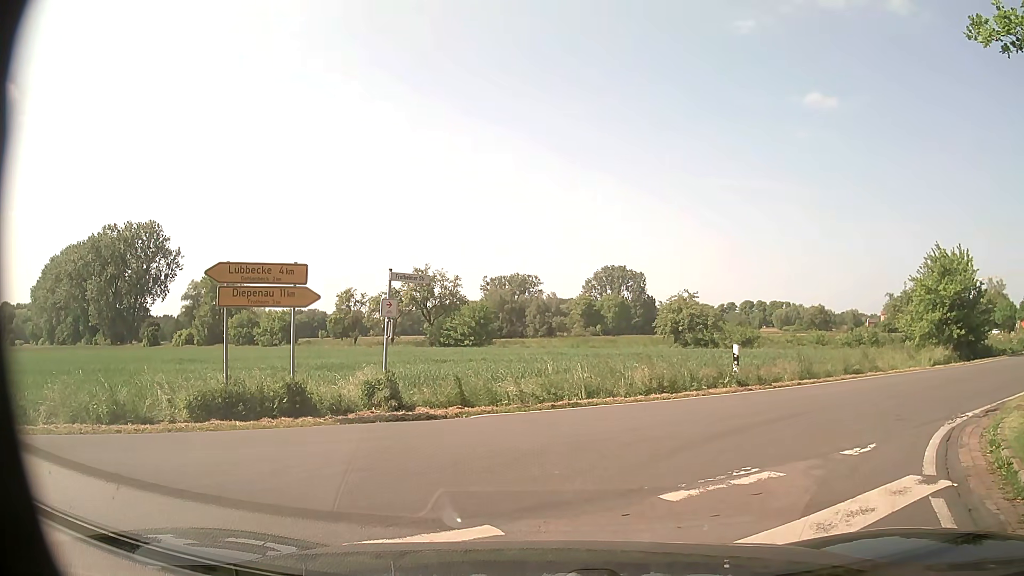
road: tertiary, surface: asphalt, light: Day
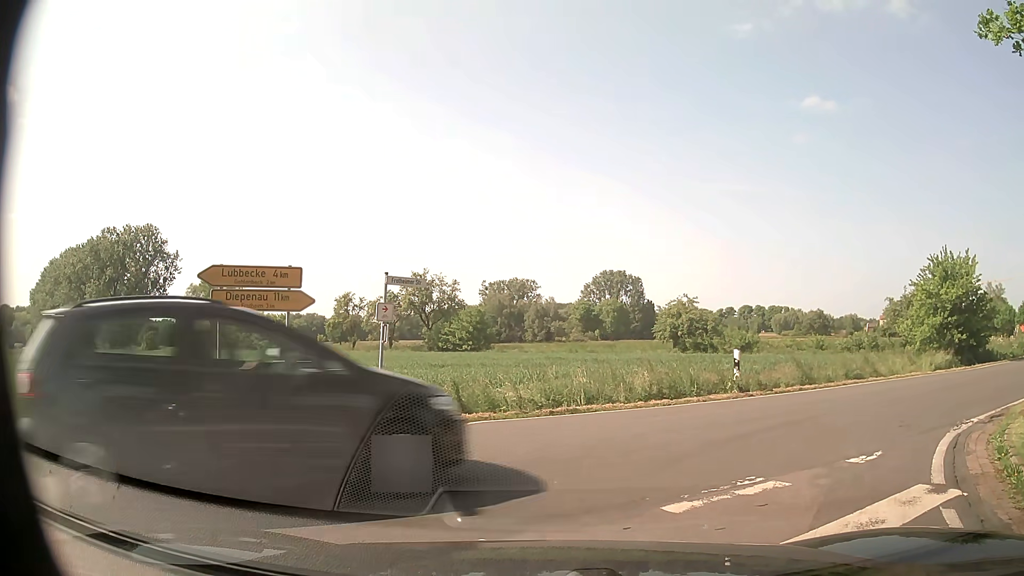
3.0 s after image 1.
(0.0, +0.3) m; 0°
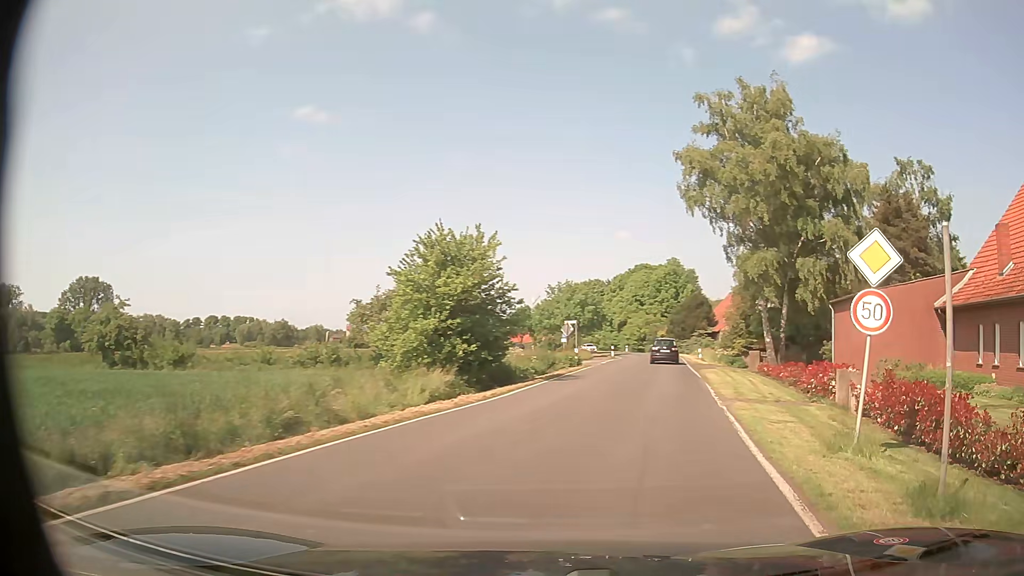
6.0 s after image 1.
(+3.7, +11.1) m; +43°
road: secondary
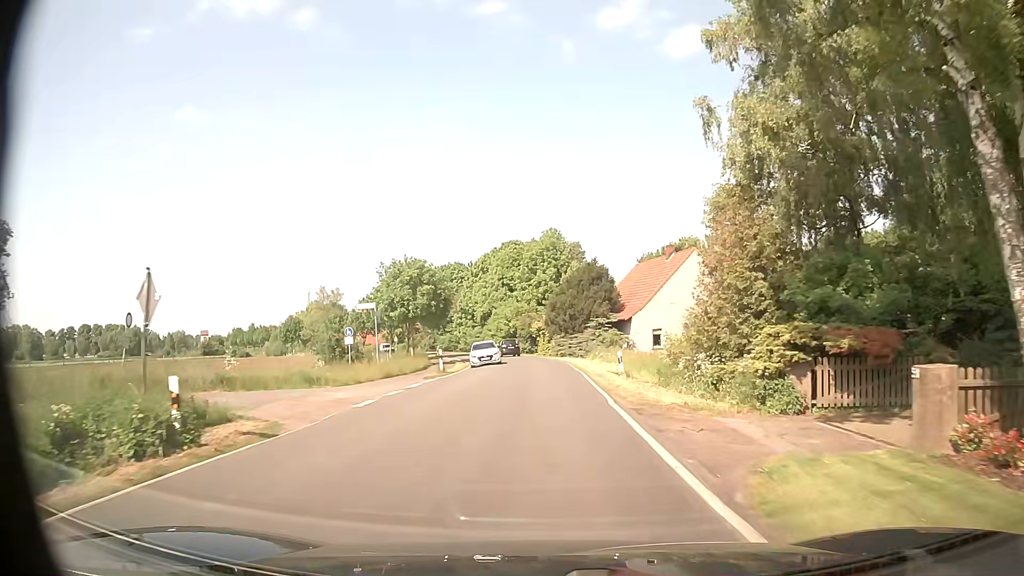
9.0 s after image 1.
(+5.4, +30.0) m; +11°
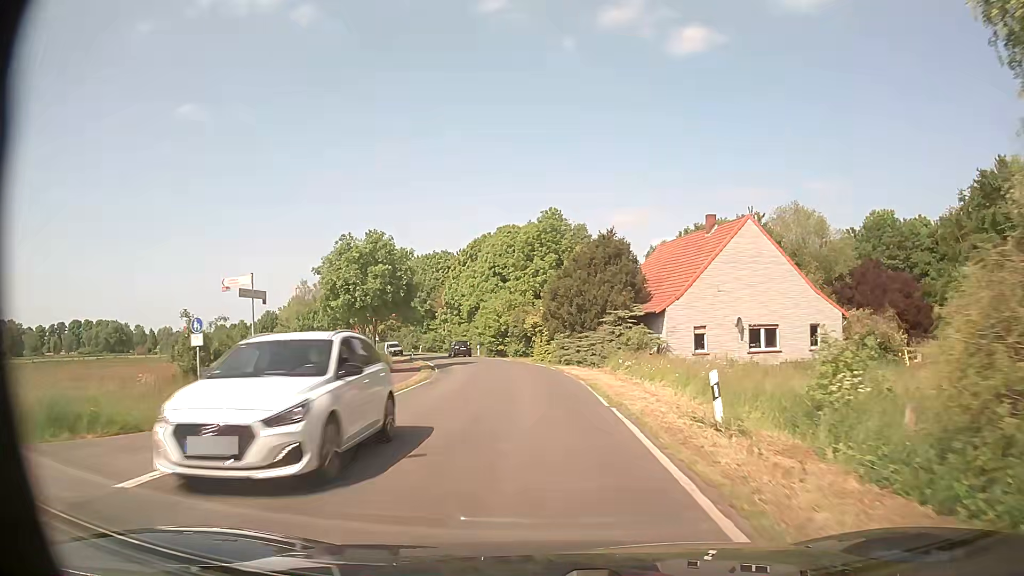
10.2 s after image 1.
(0.0, +14.8) m; 0°
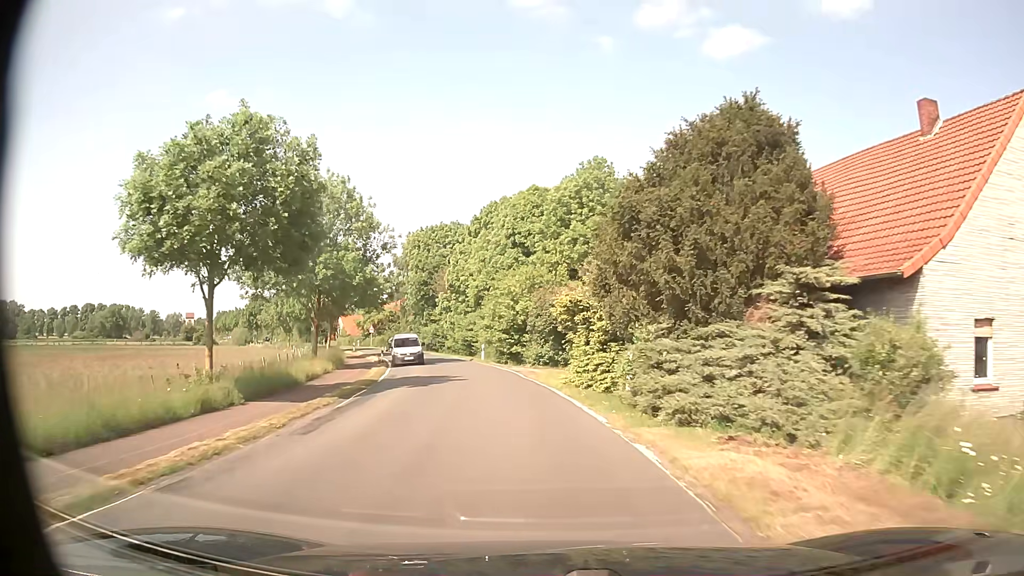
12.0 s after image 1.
(-0.6, +23.2) m; -3°
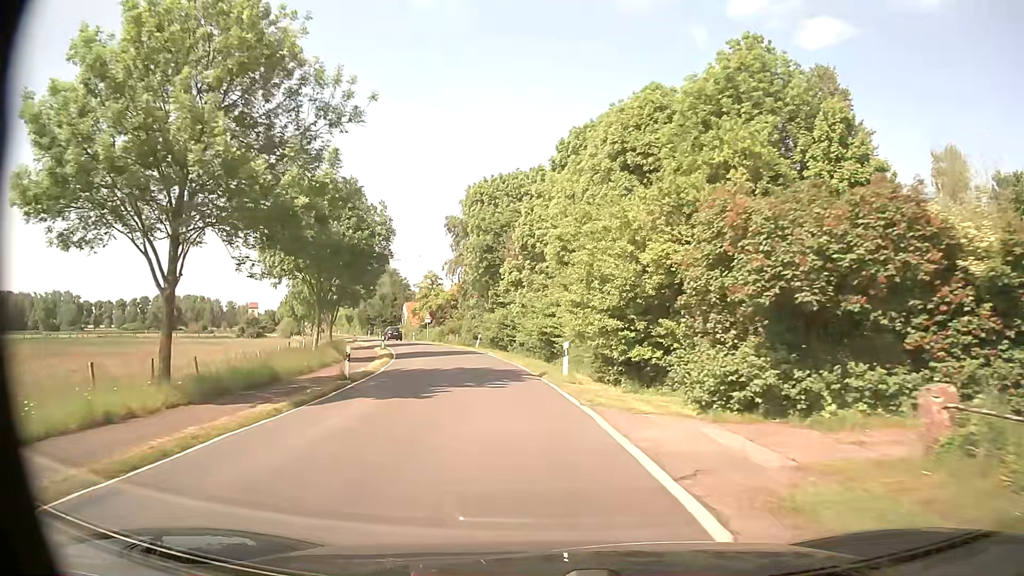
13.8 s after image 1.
(-1.4, +24.1) m; -7°
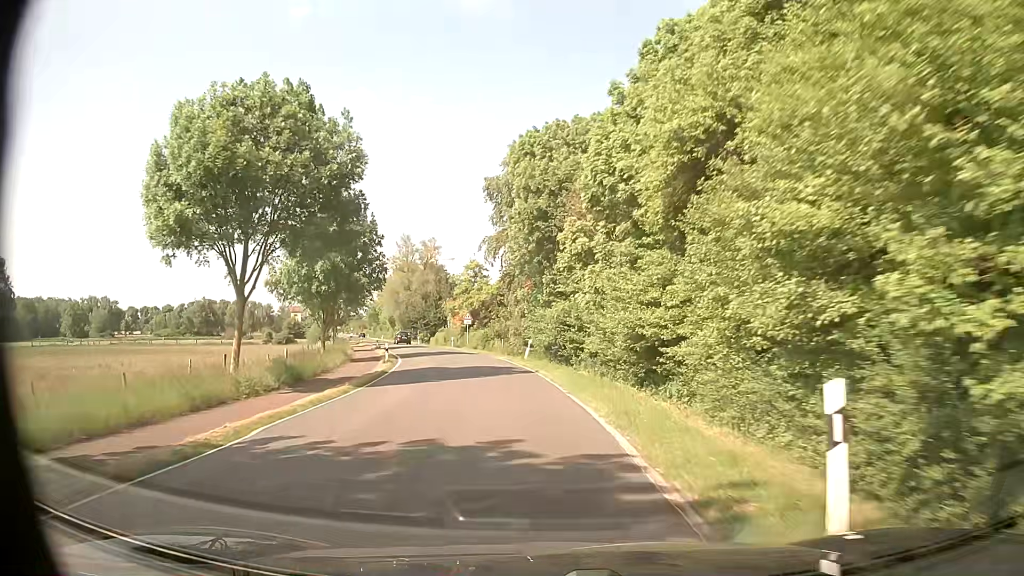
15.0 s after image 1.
(-0.9, +16.3) m; -5°
(0, +10) (-1, +20) (-3, +30) (-5, +40) (-8, +49) (-10, +59) (-14, +68) (-17, +78) (-20, +87) (-24, +97) m
